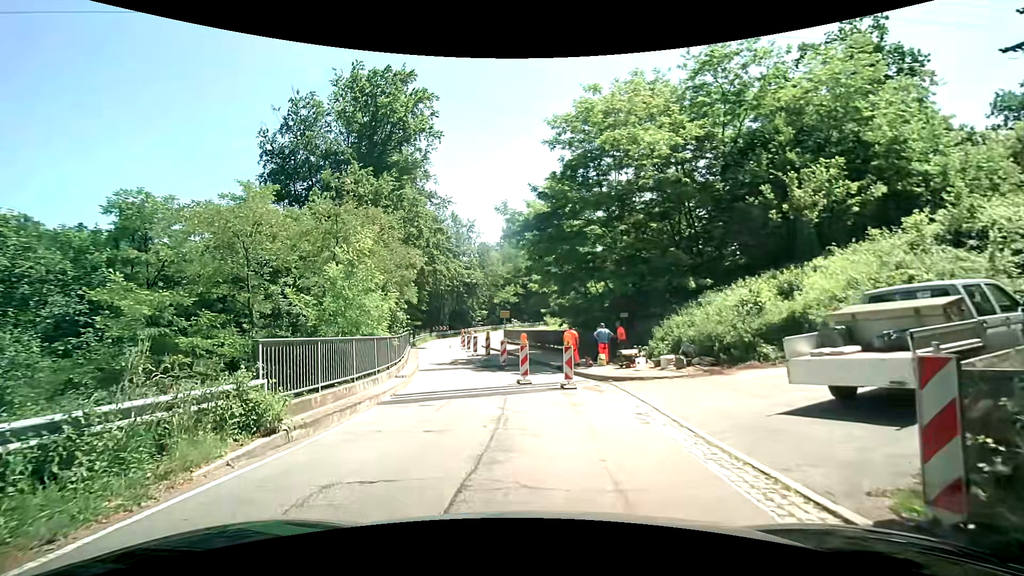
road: tertiary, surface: asphalt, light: Day
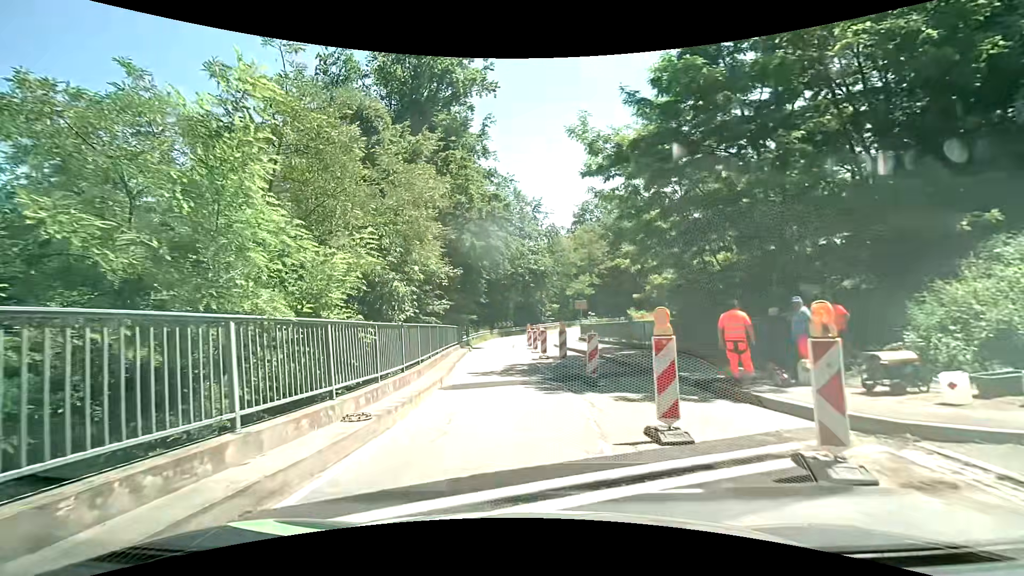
(-0.6, +10.4) m; -8°
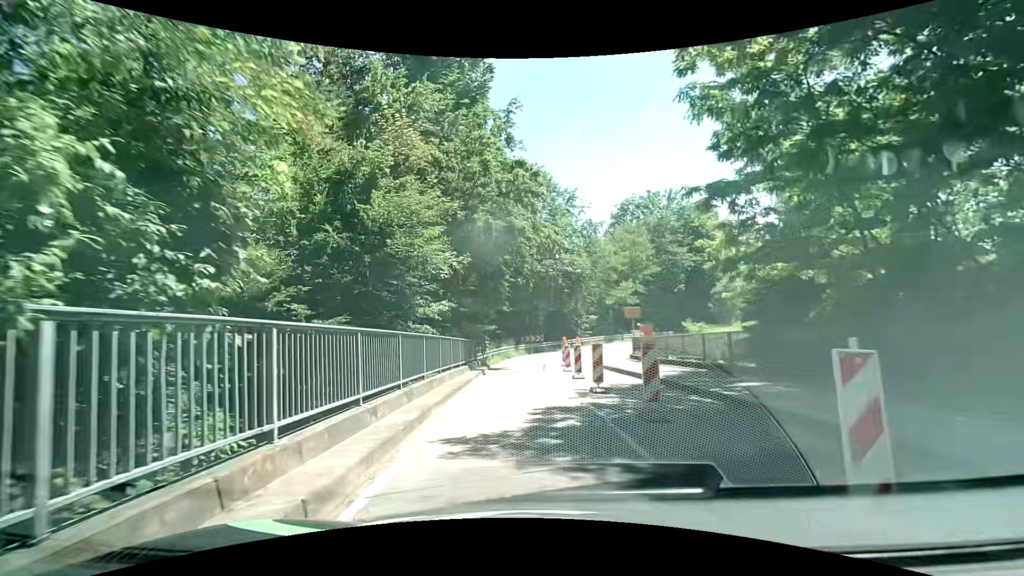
(-0.3, +9.3) m; -3°
(0, +10) (0, +20) (0, +30) (+2, +40) (+8, +48) (+15, +55) (+21, +63) (+28, +70) (+35, +78) (+41, +85) m
